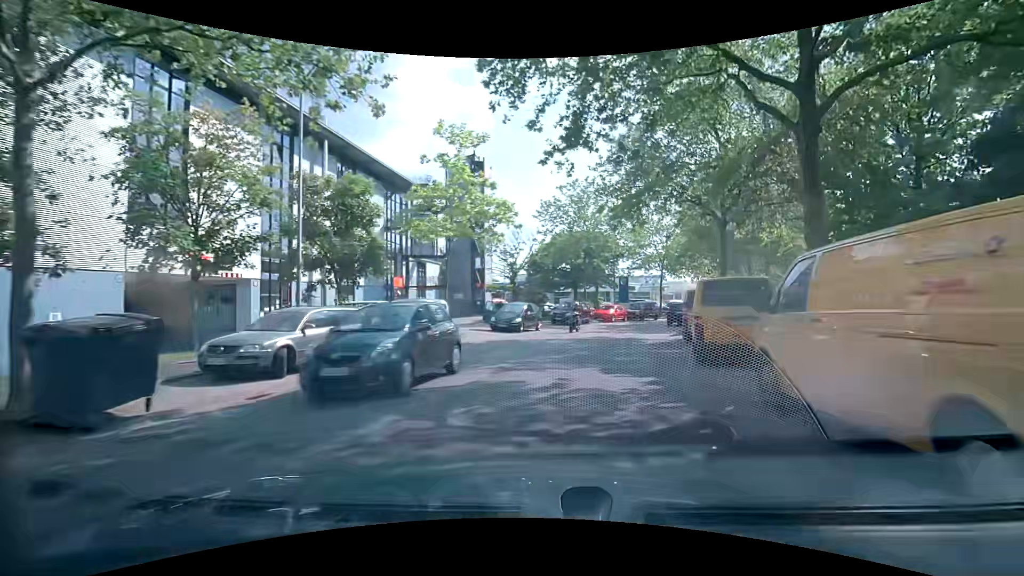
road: tertiary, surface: asphalt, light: Day
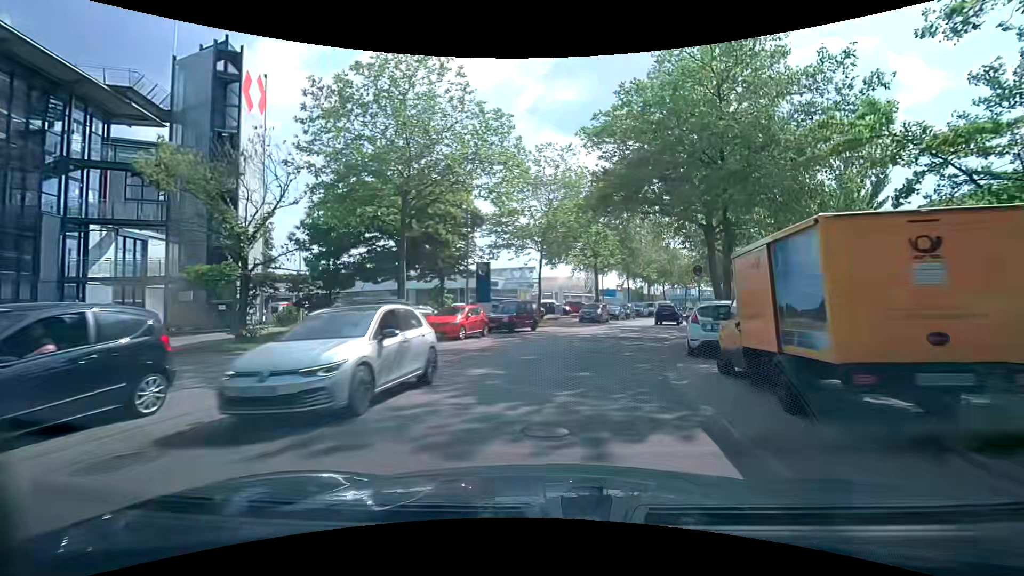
(+3.0, +20.8) m; +15°
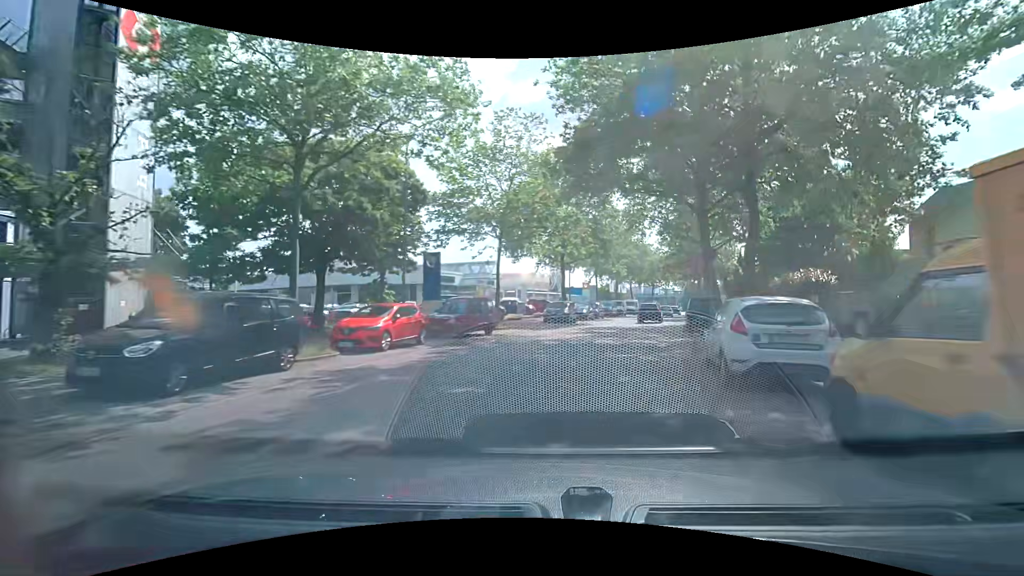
(+0.2, +5.4) m; +4°
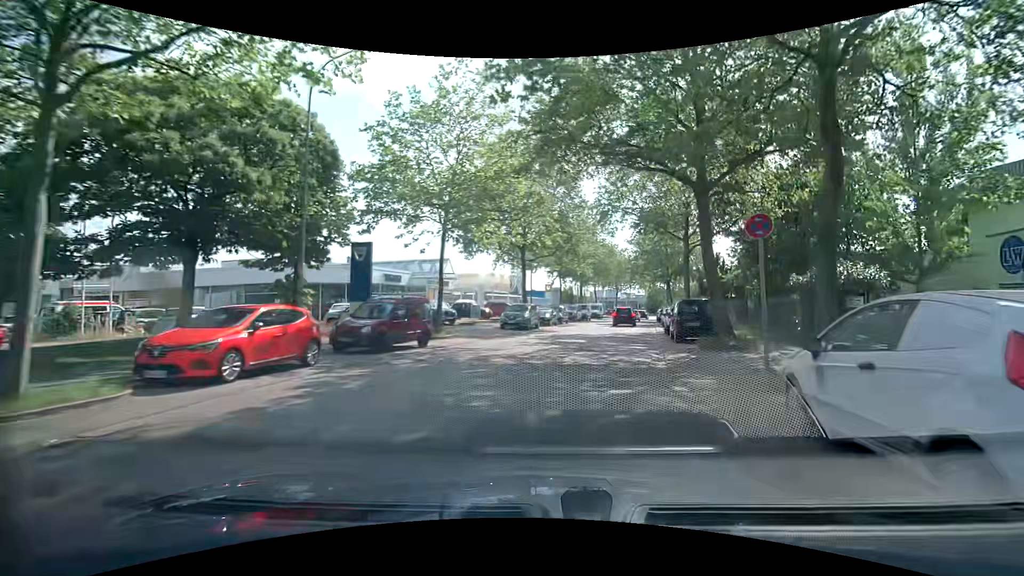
(+0.3, +5.5) m; +5°
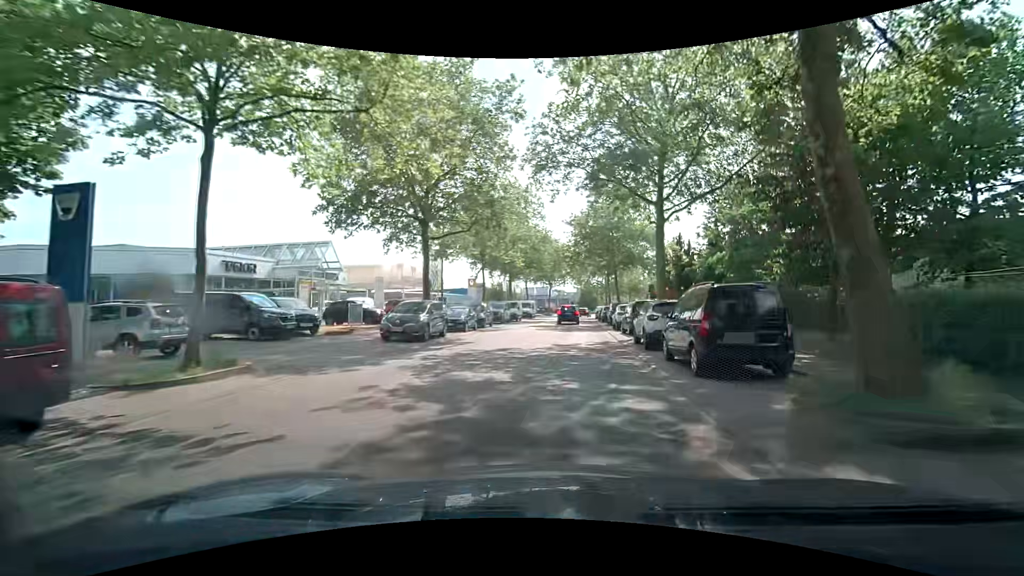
(+0.8, +11.3) m; +8°
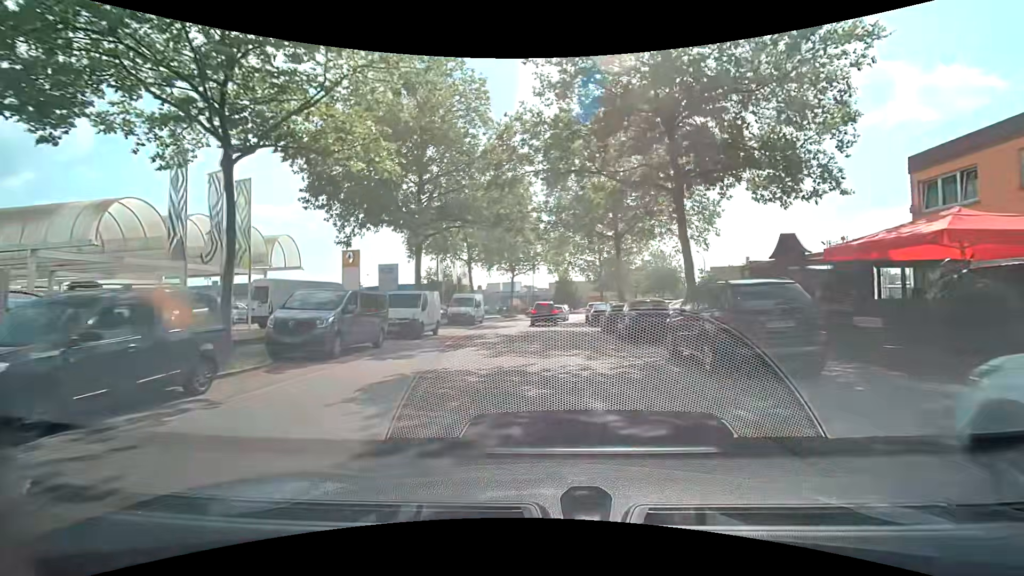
(+1.6, +29.3) m; +3°
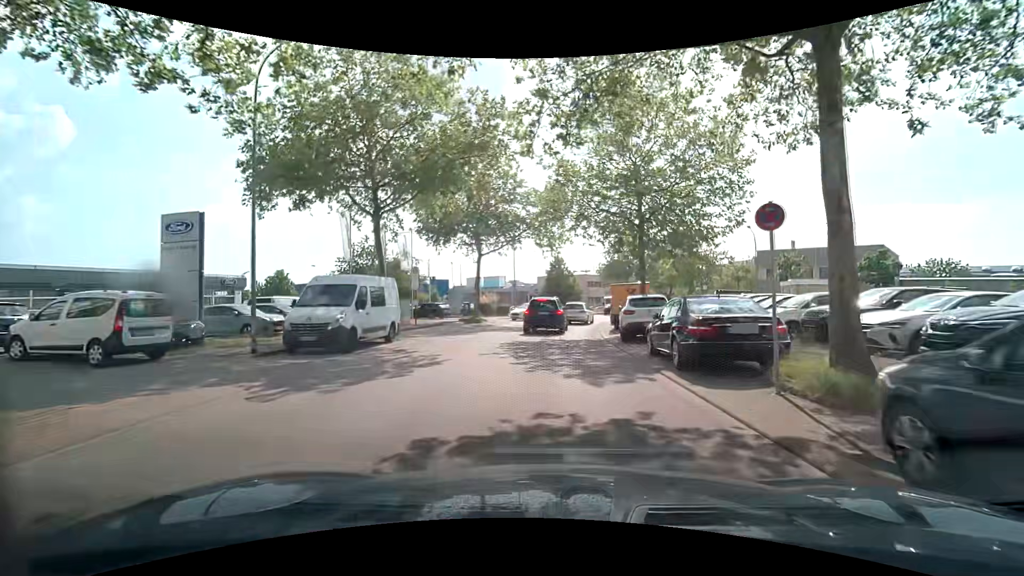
(+0.3, +22.1) m; +1°
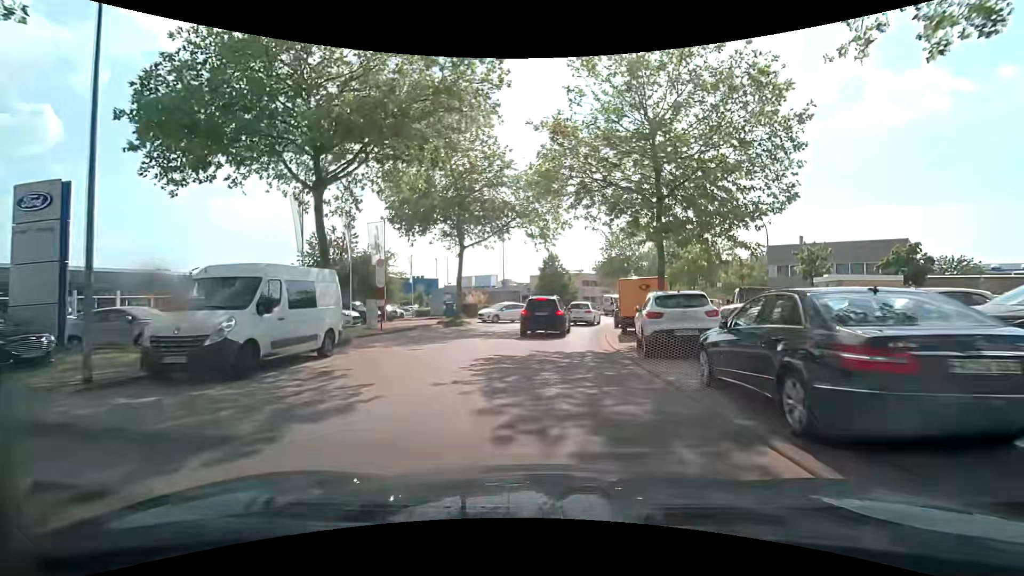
(+0.1, +4.8) m; +1°
(0, +10) (+1, +20) (+3, +30) (+5, +40) (+7, +49) (+2, +58) (-7, +63) (-15, +69) (-23, +74) (-32, +80) m
